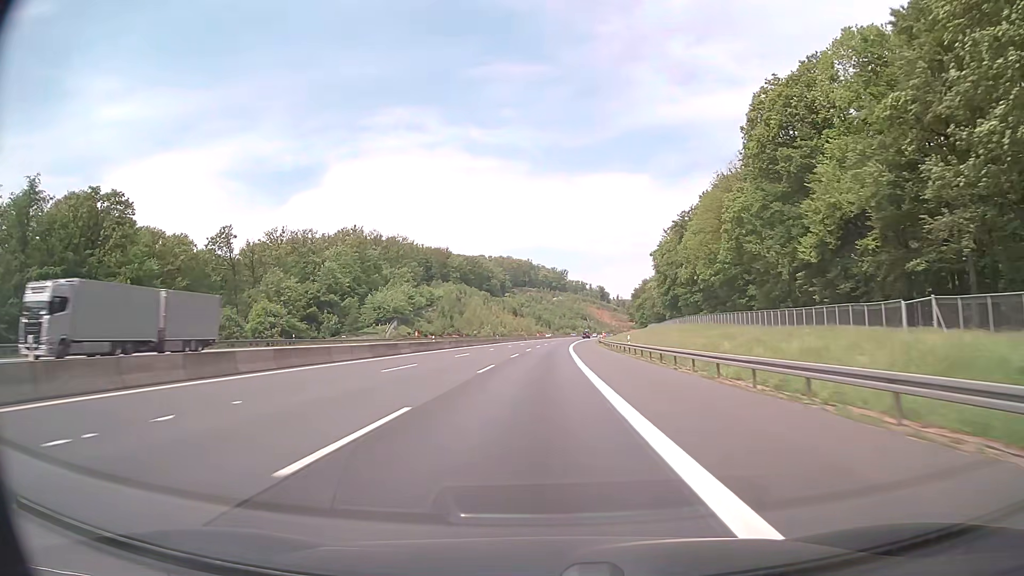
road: motorway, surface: asphalt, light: Day
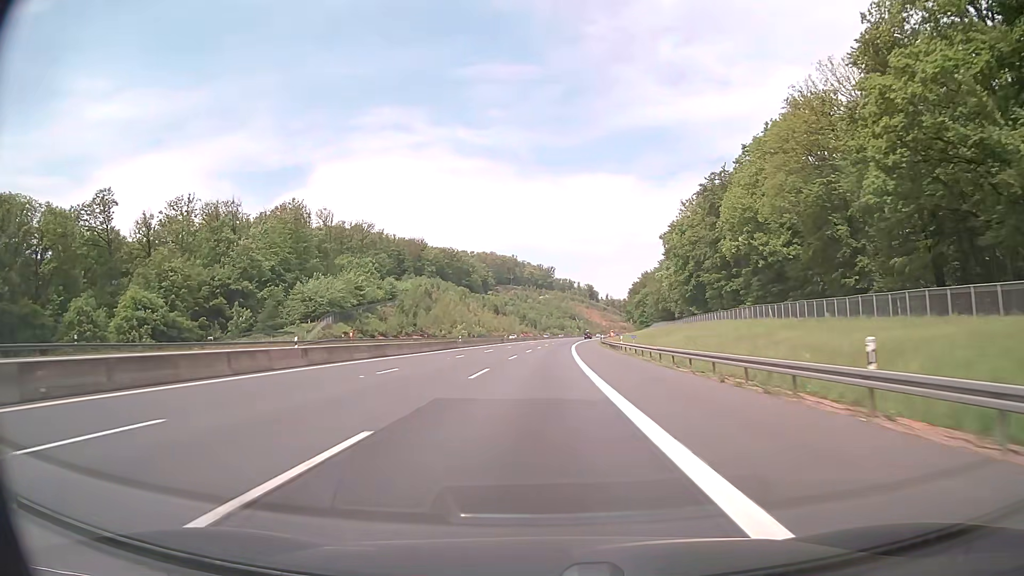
(+0.4, +39.0) m; +1°
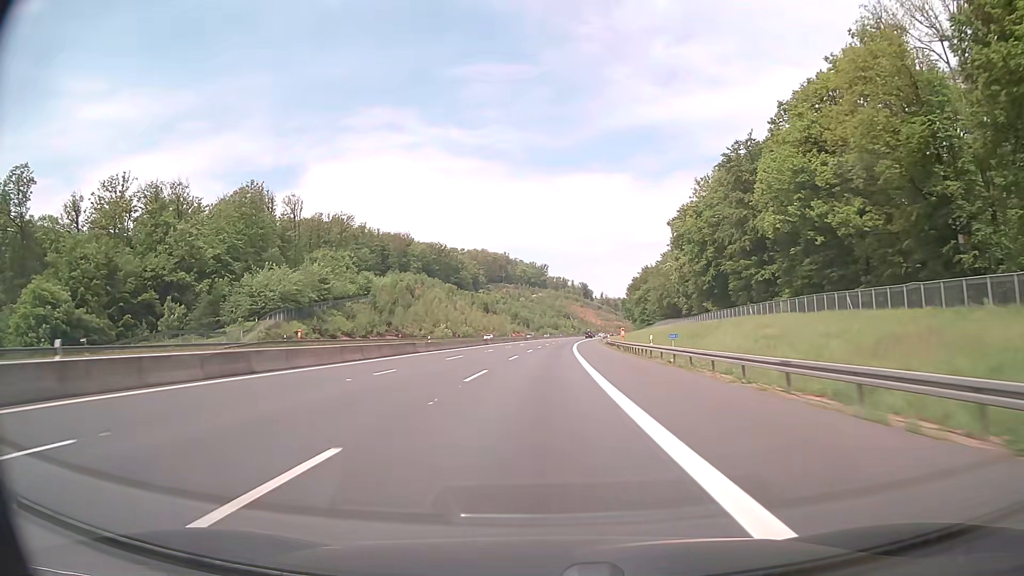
(+0.1, +19.5) m; +1°
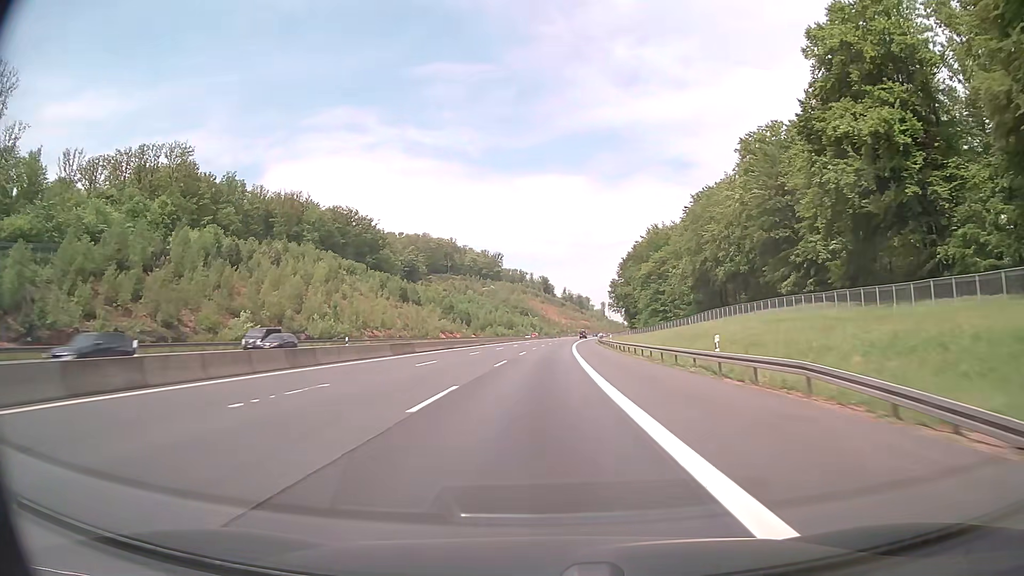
(+3.1, +97.6) m; +3°
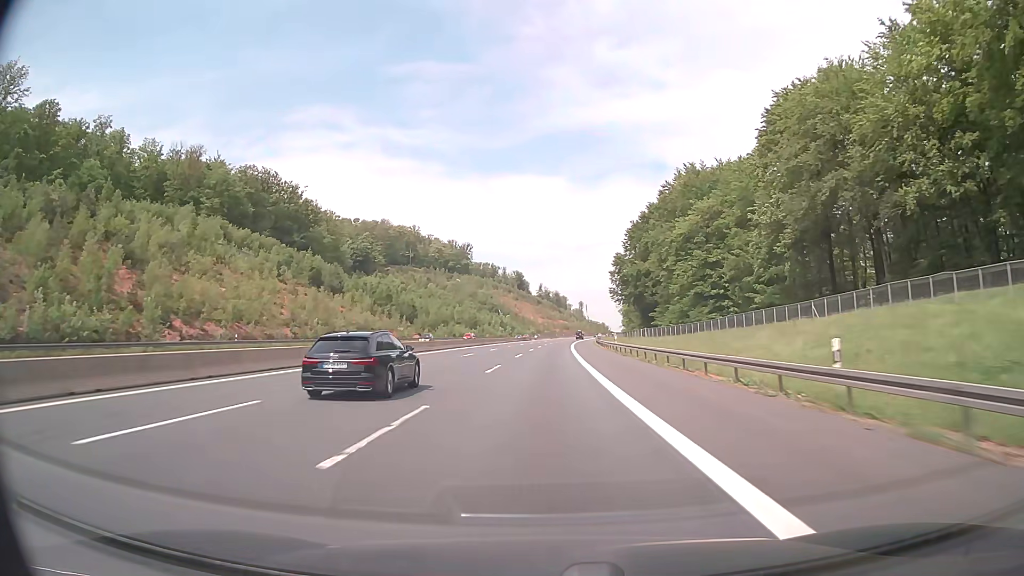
(+1.1, +58.6) m; +2°
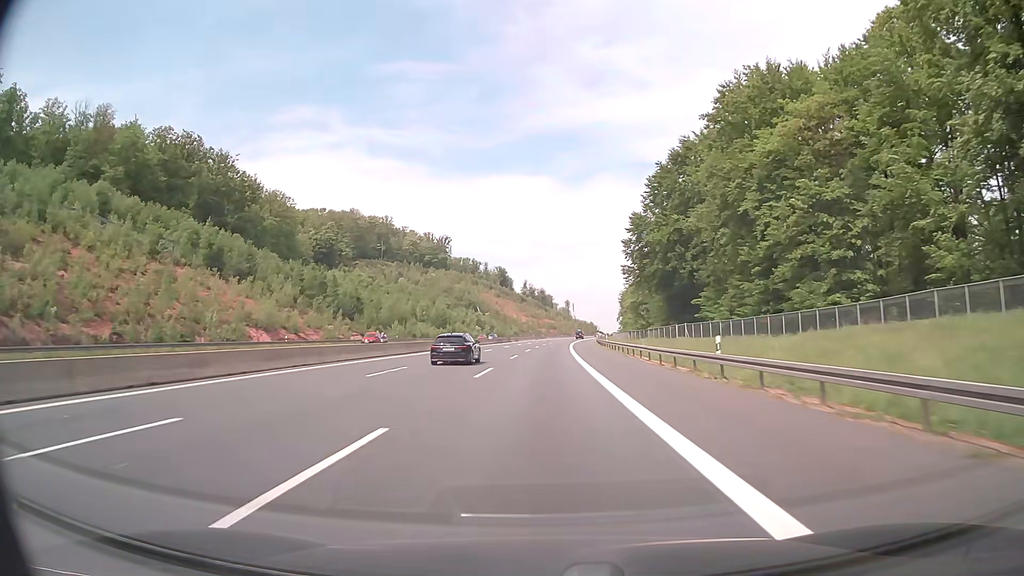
(+0.4, +39.1) m; +1°
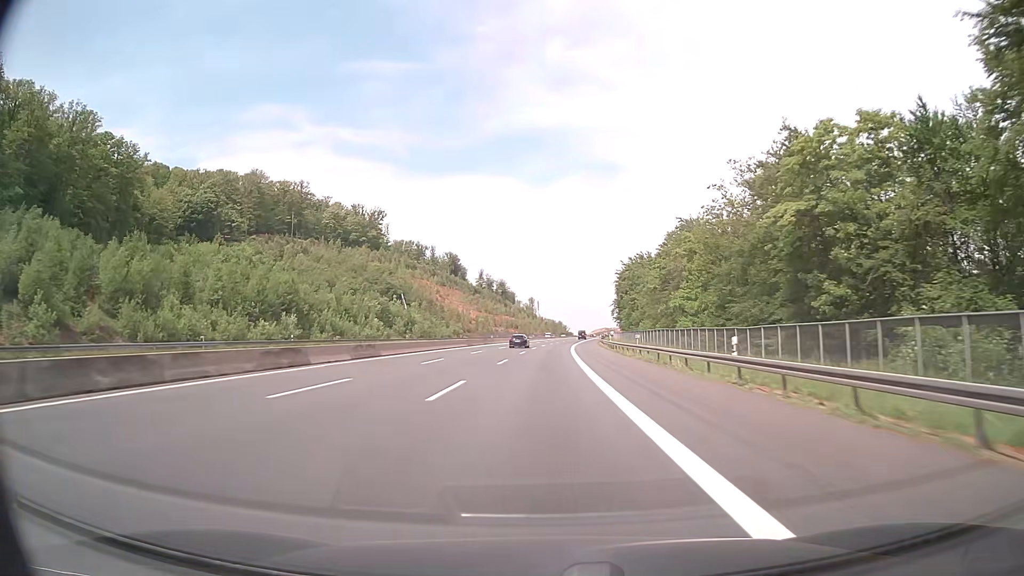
(+2.5, +97.6) m; +3°
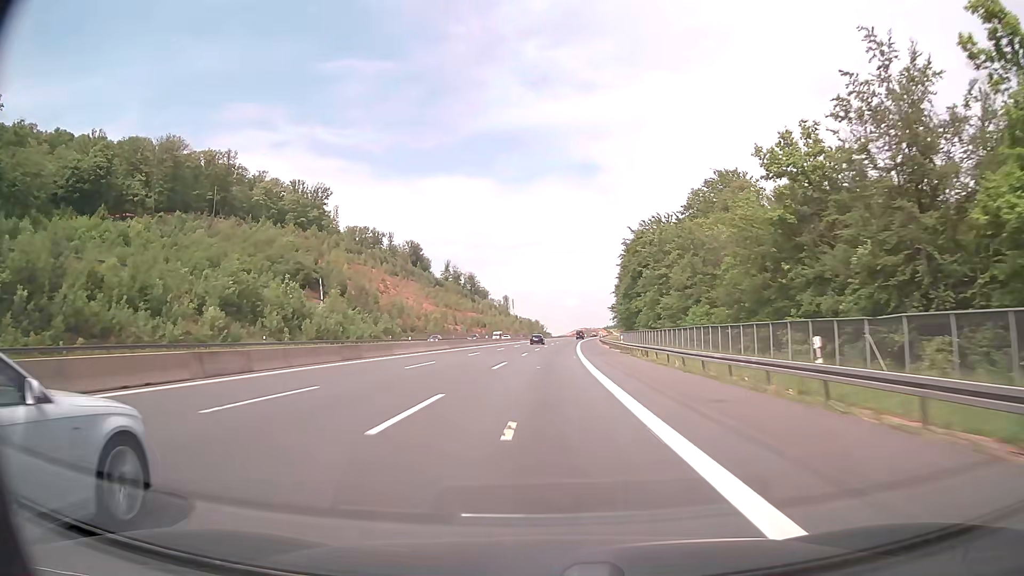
(+1.0, +58.5) m; +2°
(0, +10) (0, +20) (0, +30) (+1, +40) (+1, +50) (+1, +60) (+2, +70) (+2, +80) (+3, +90) (+3, +100) m
